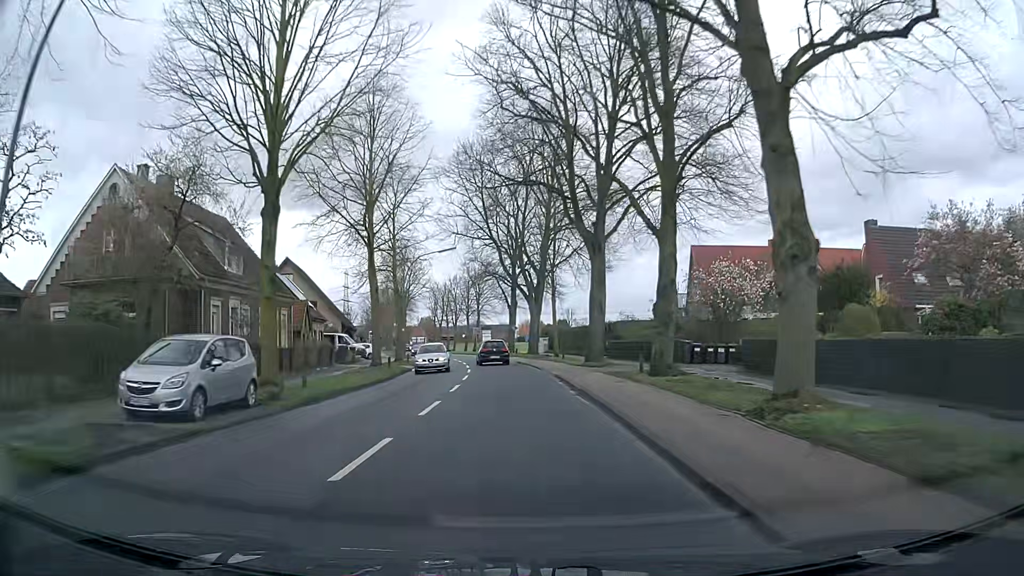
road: secondary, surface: asphalt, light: Day
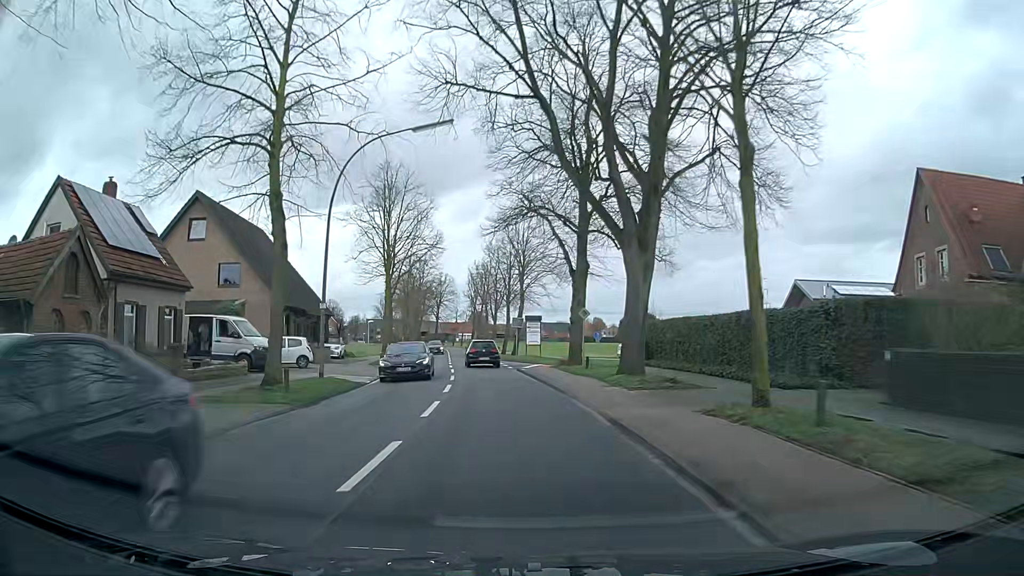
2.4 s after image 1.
(-0.9, +30.8) m; -5°
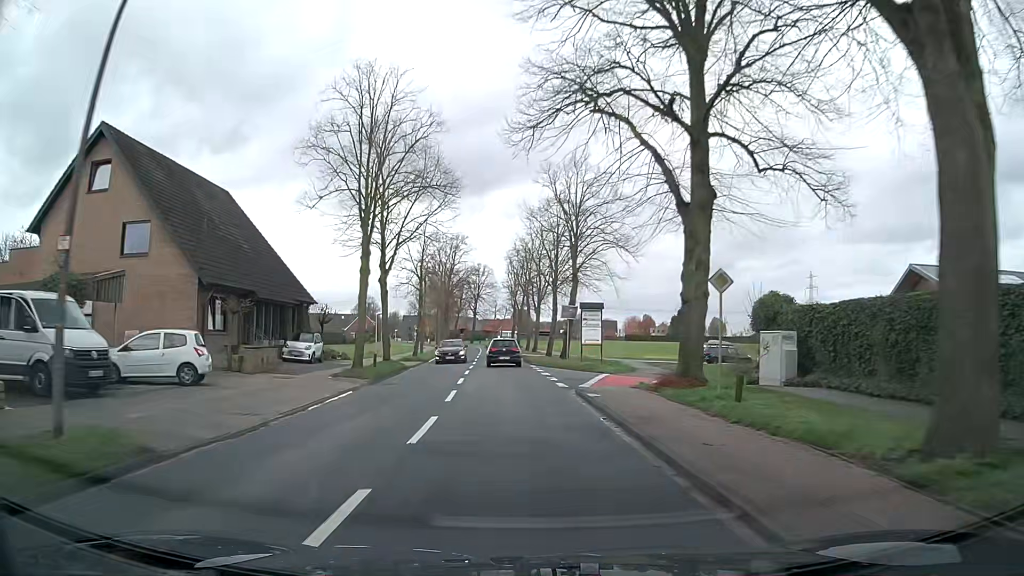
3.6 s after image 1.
(-0.5, +15.4) m; -3°
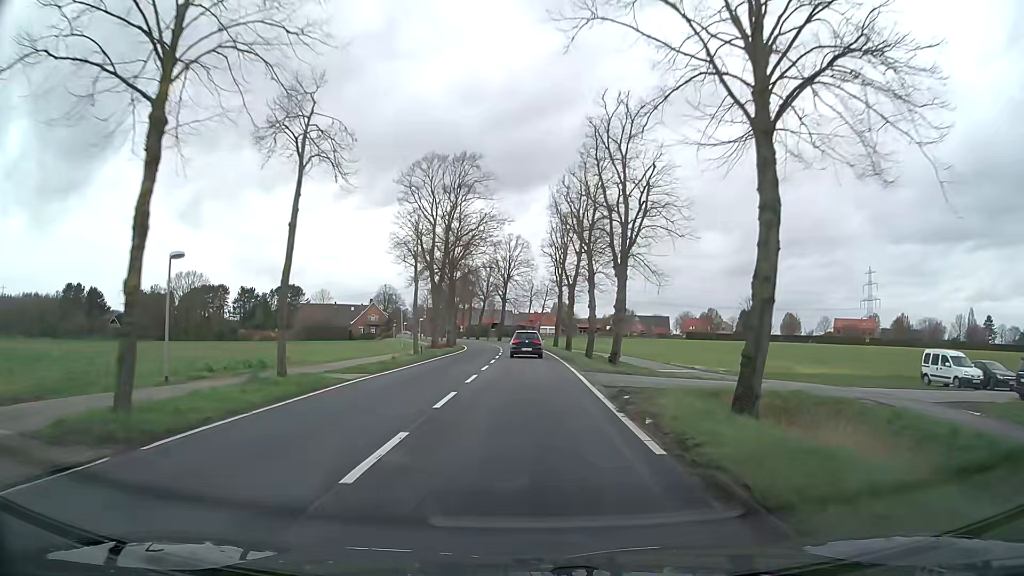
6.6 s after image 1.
(-1.5, +38.7) m; -3°
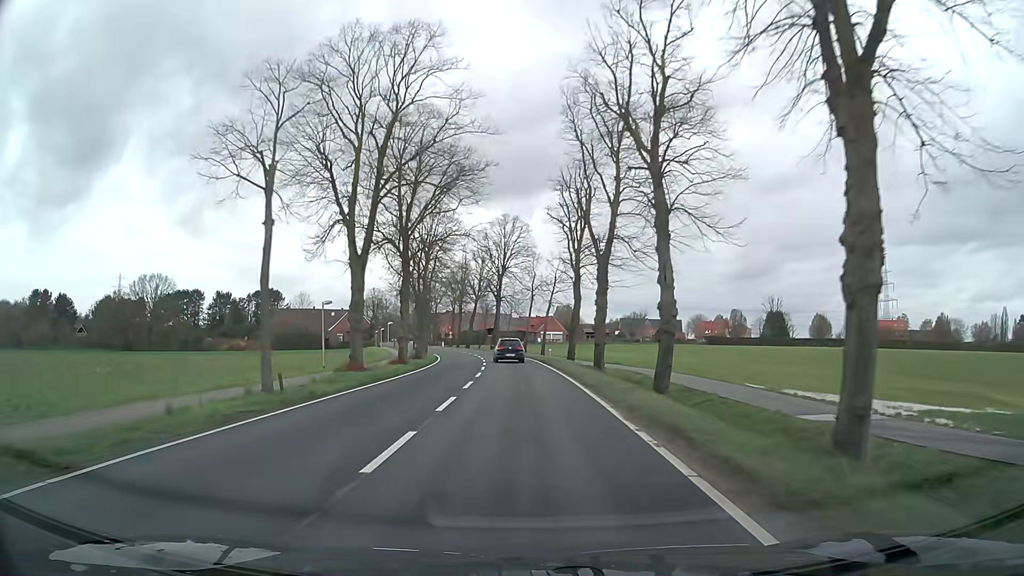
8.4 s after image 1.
(0.0, +23.2) m; 0°
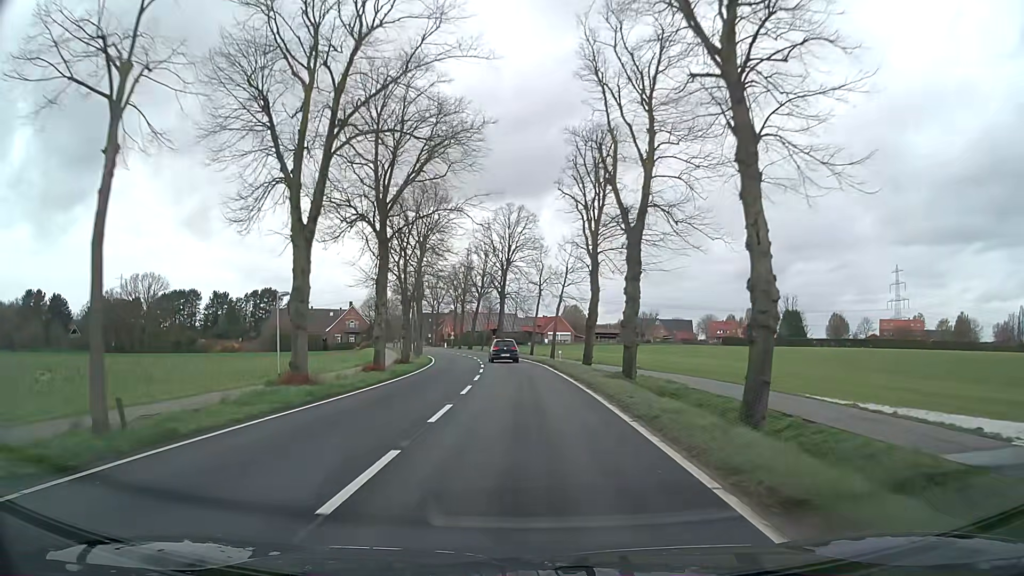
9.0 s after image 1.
(-0.1, +7.7) m; -1°
